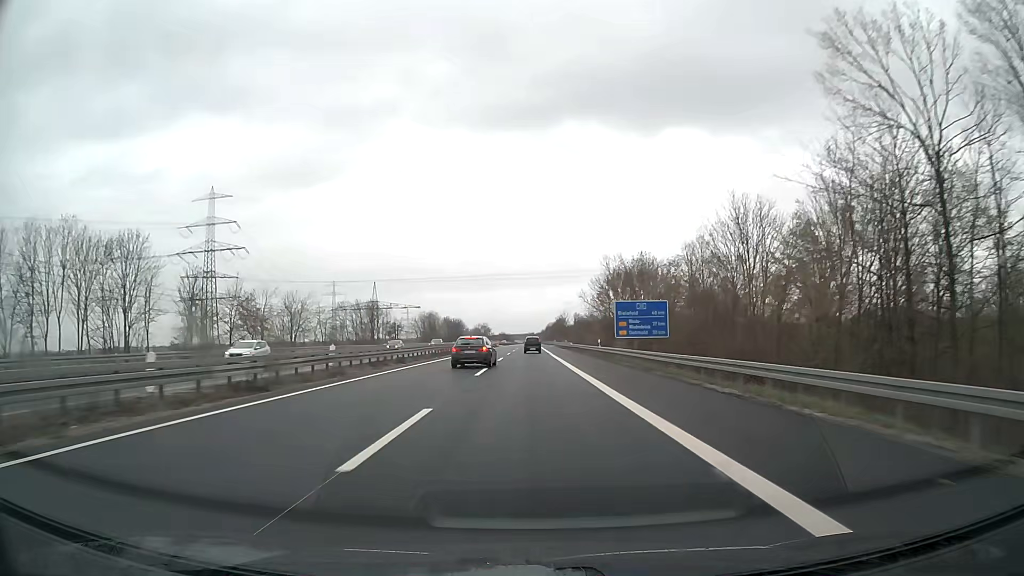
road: motorway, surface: asphalt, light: Day
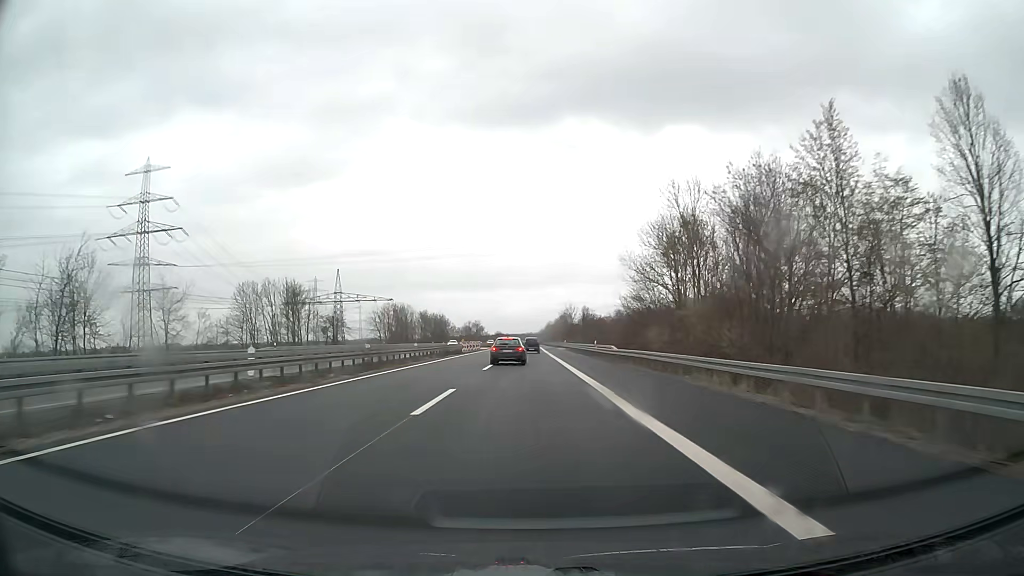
(+0.1, +49.5) m; 0°
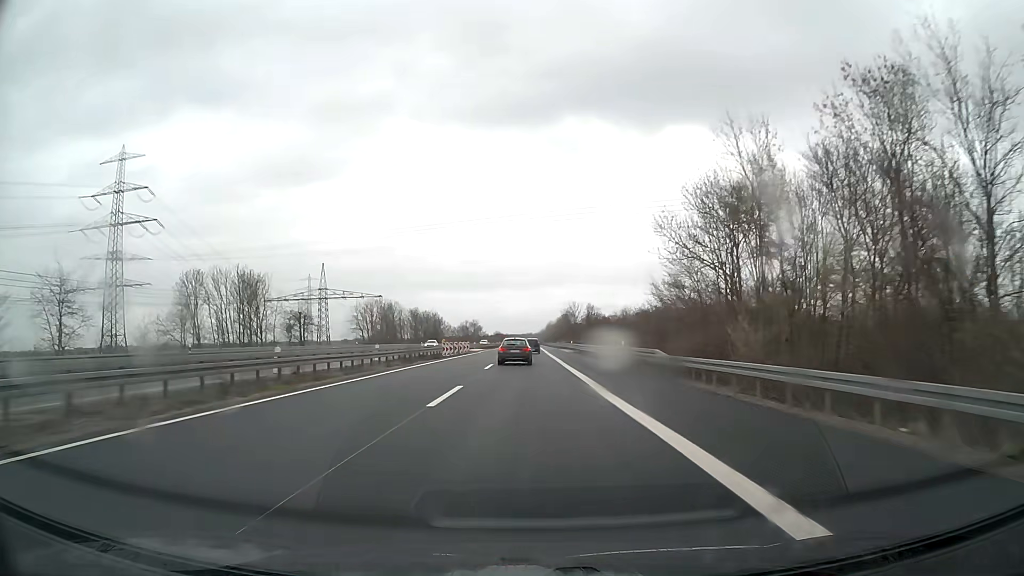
(0.0, +16.5) m; 0°
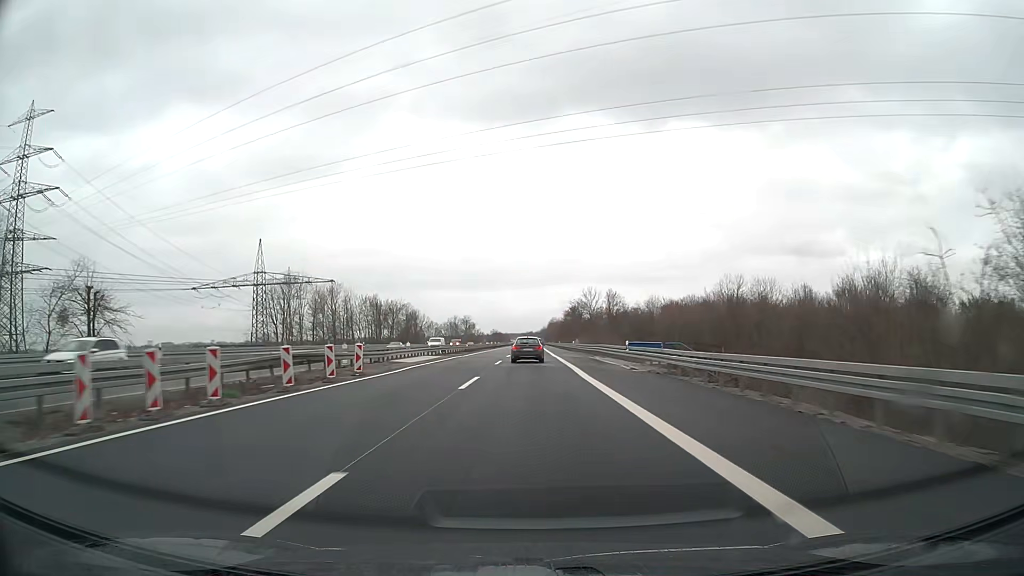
(0.0, +49.5) m; 0°
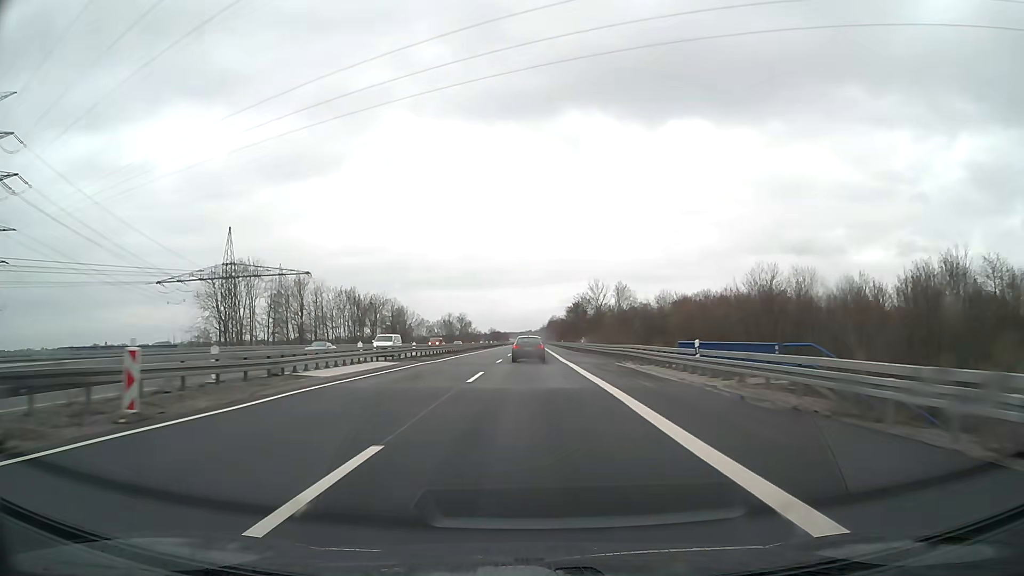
(0.0, +16.5) m; 0°
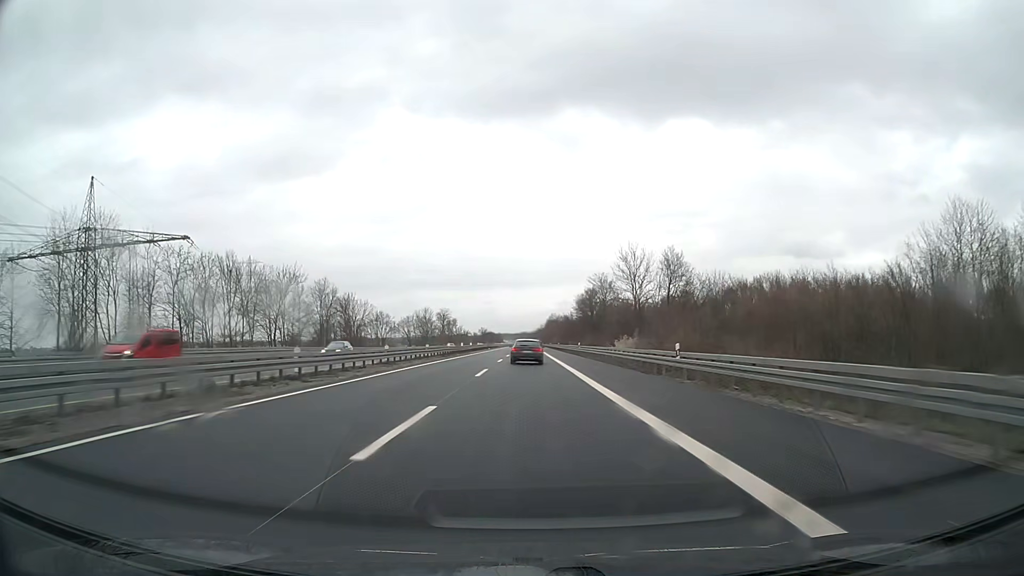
(+0.1, +49.4) m; 0°
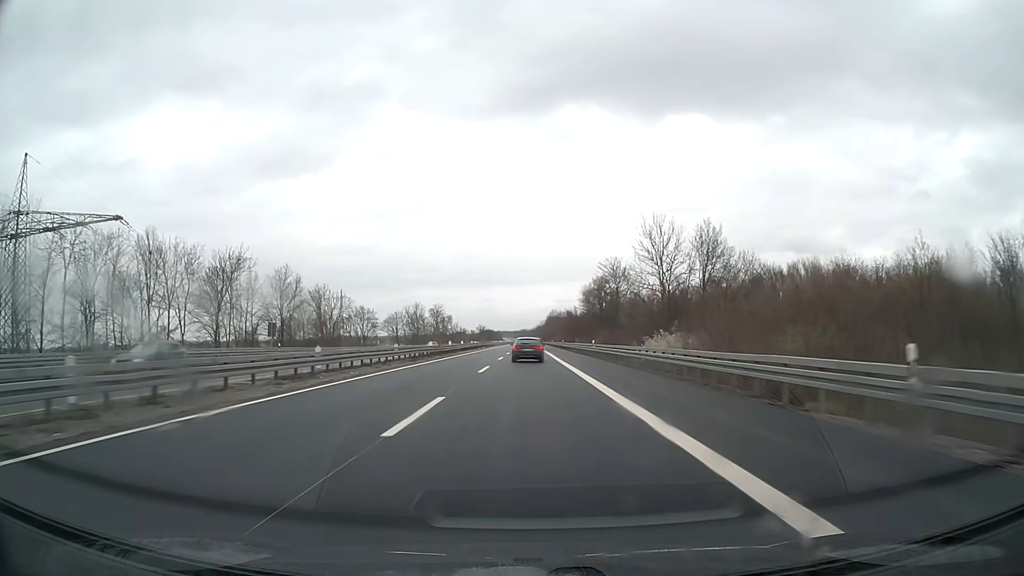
(0.0, +16.4) m; 0°
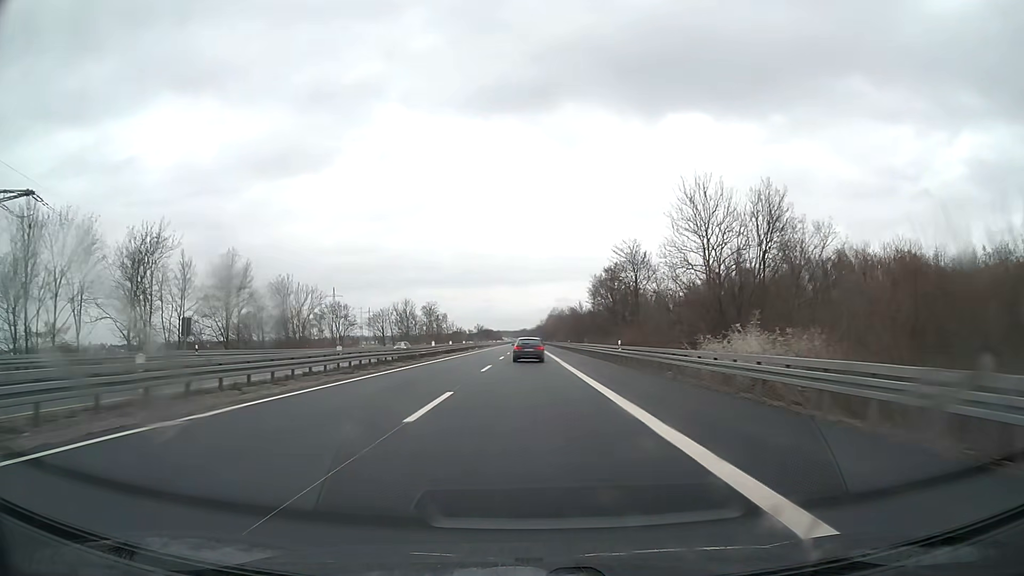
(0.0, +16.4) m; 0°
(0, +10) (0, +20) (0, +30) (0, +40) (0, +50) (0, +60) (0, +70) (0, +80) (0, +90) (0, +100) m
